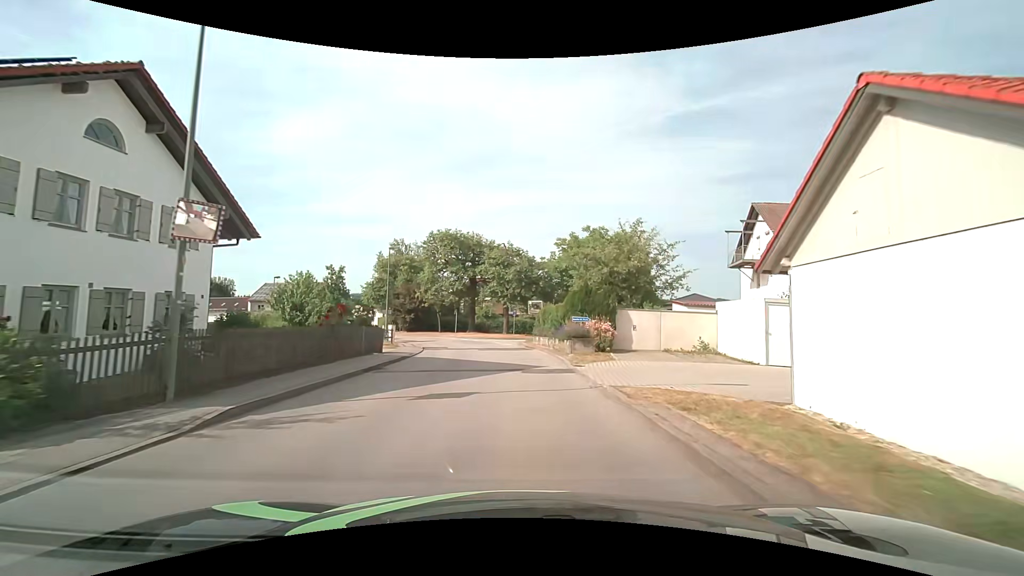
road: unclassified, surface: asphalt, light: Day
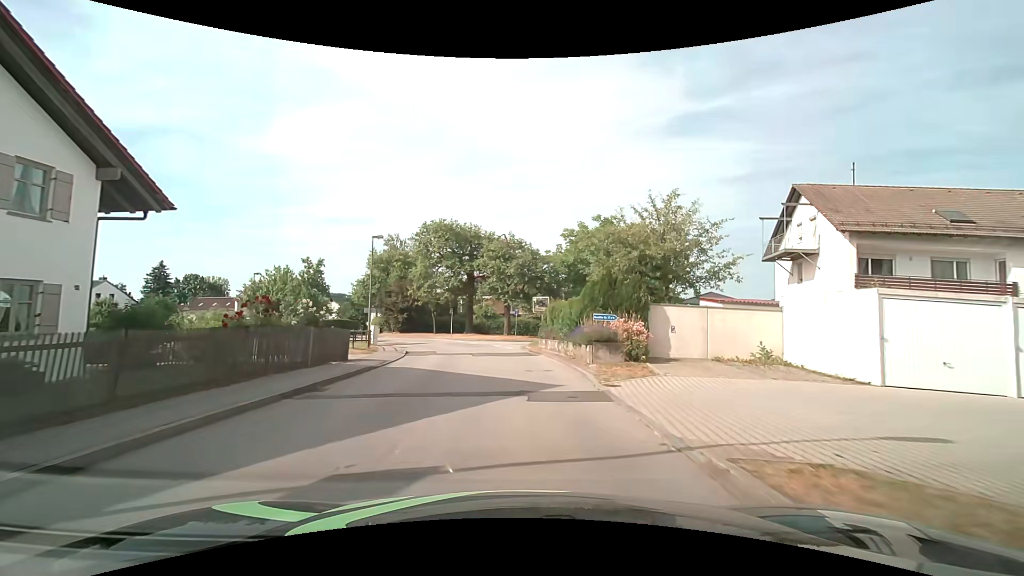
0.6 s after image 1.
(0.0, +5.5) m; 0°
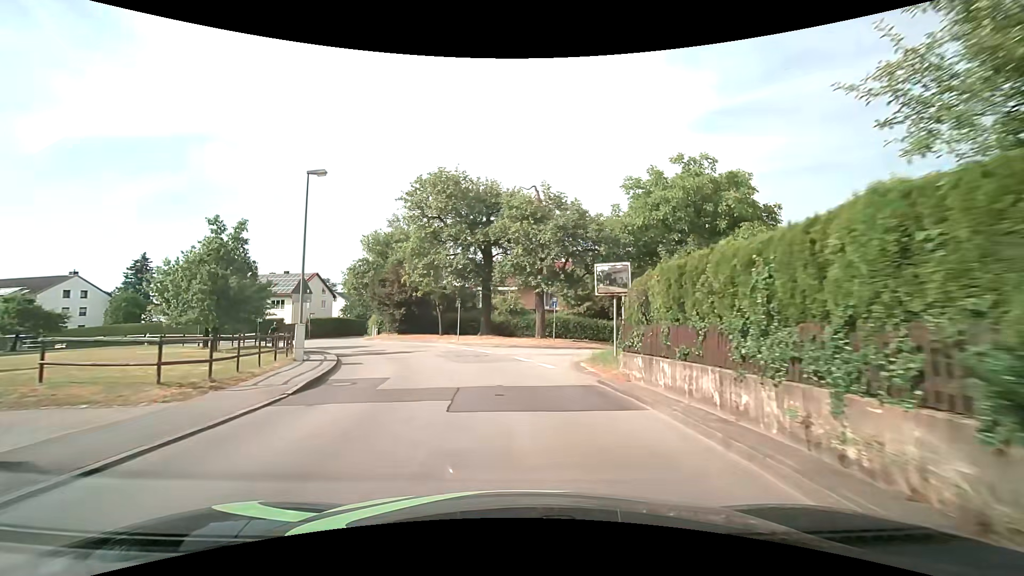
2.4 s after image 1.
(-0.4, +15.8) m; -3°
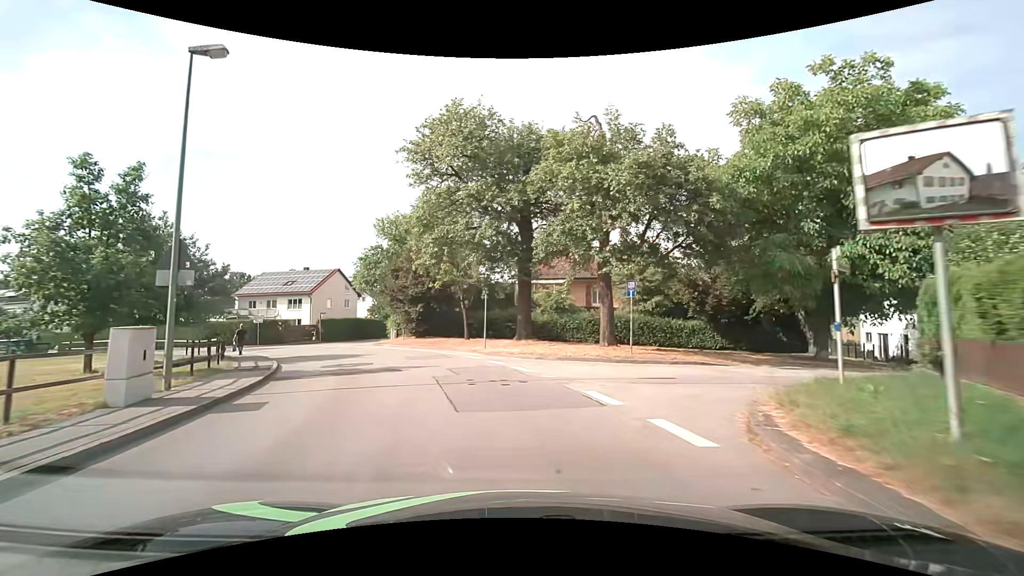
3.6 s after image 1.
(-0.4, +10.4) m; -5°
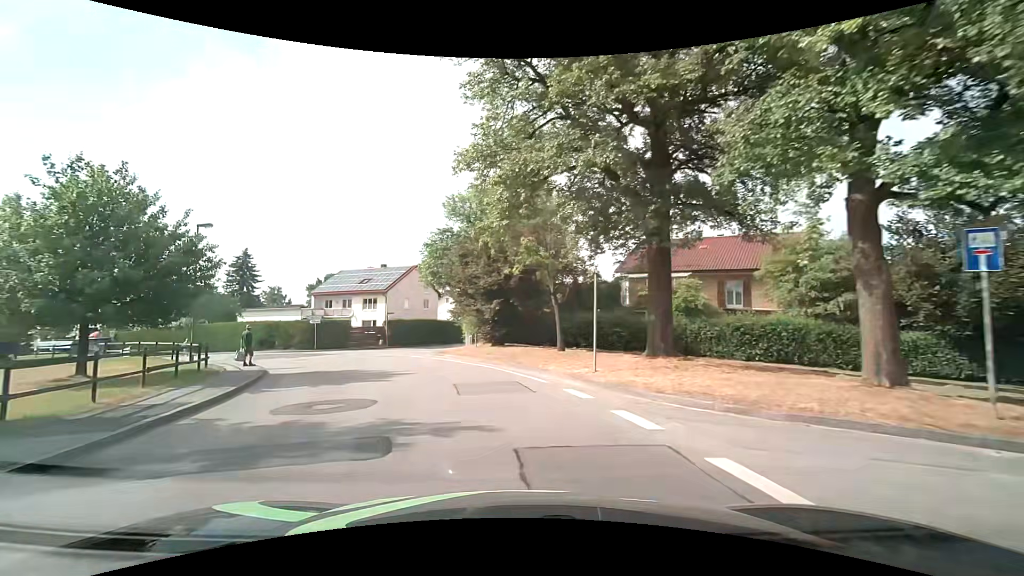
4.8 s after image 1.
(-0.7, +10.2) m; -10°
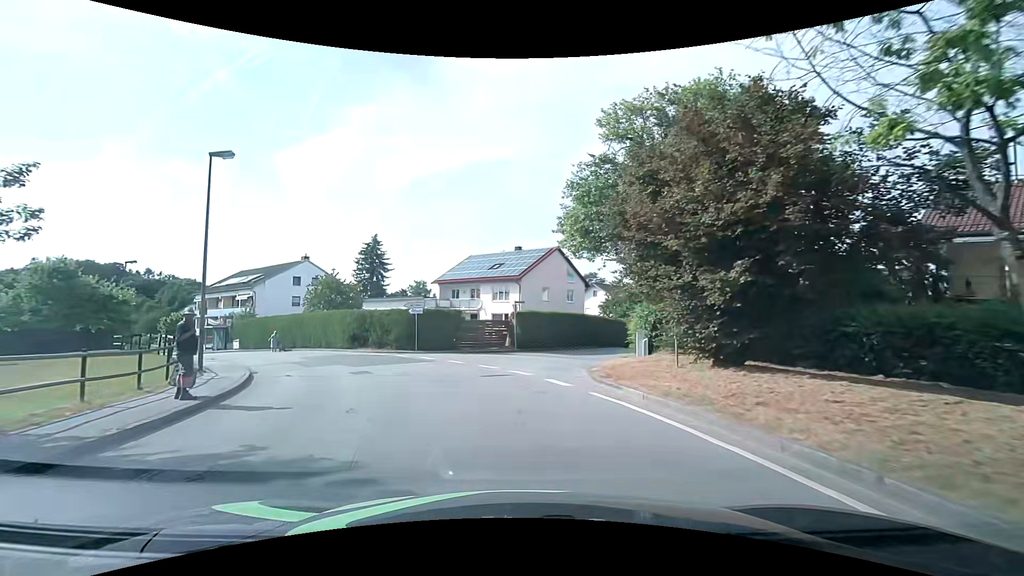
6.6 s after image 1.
(-2.3, +14.2) m; -18°
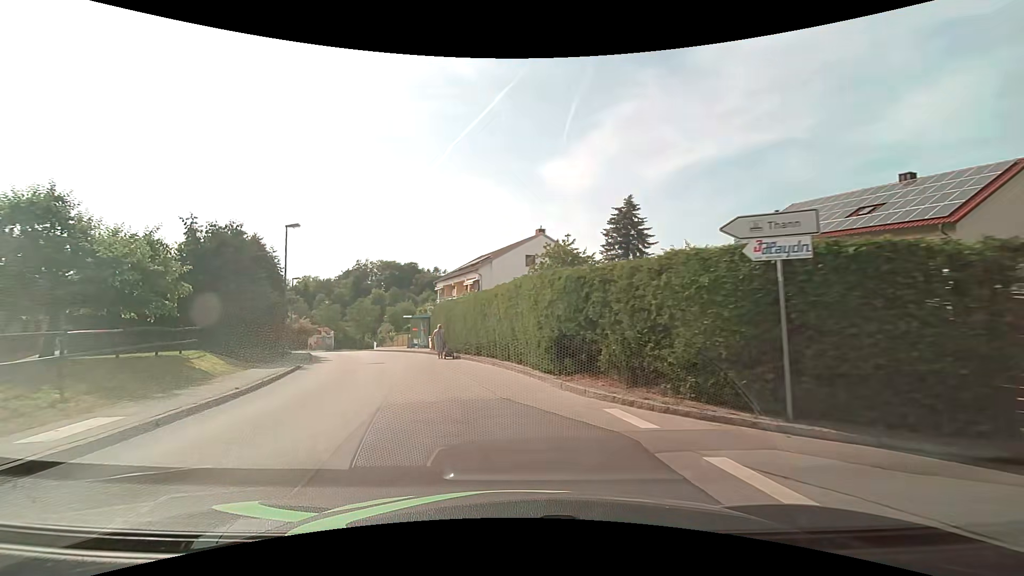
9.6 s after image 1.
(-3.9, +21.2) m; -27°
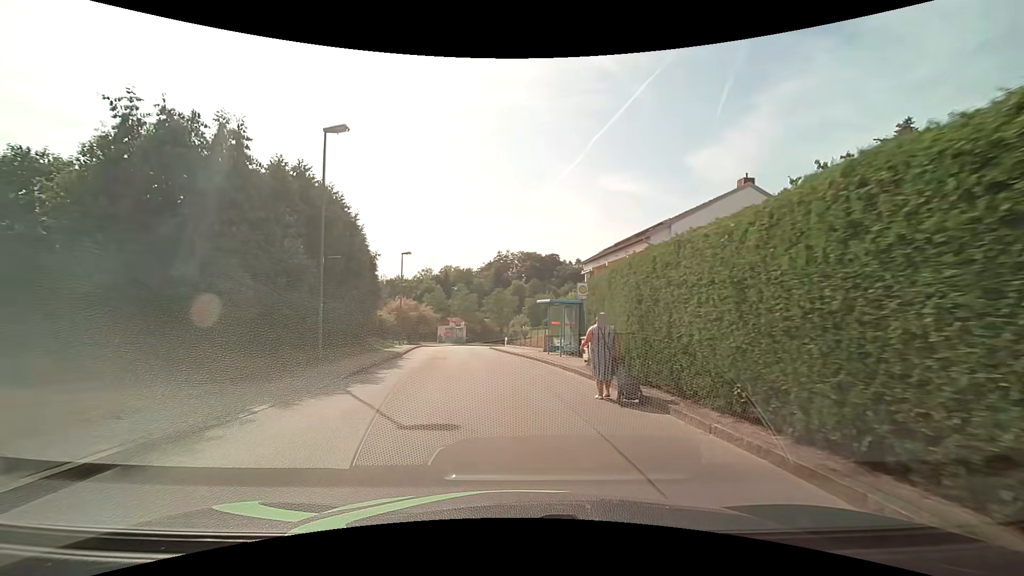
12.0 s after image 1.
(-2.9, +15.5) m; -17°
(-1, +10) (-2, +20) (-3, +30) (-4, +40) (-5, +50) (-6, +60) (-5, +70) (-2, +79) (+1, +89) (+4, +98) m
